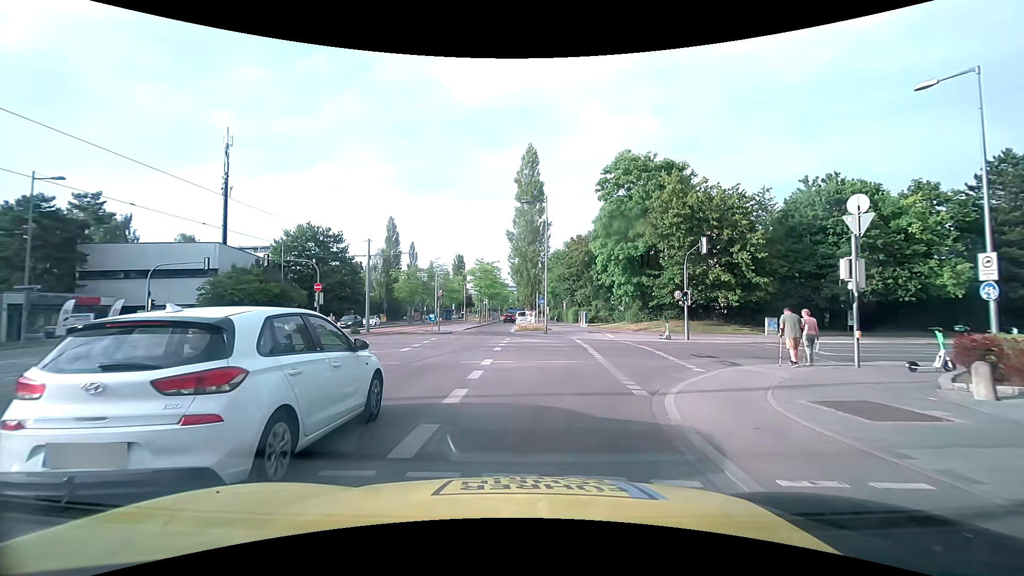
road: secondary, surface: asphalt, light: Day
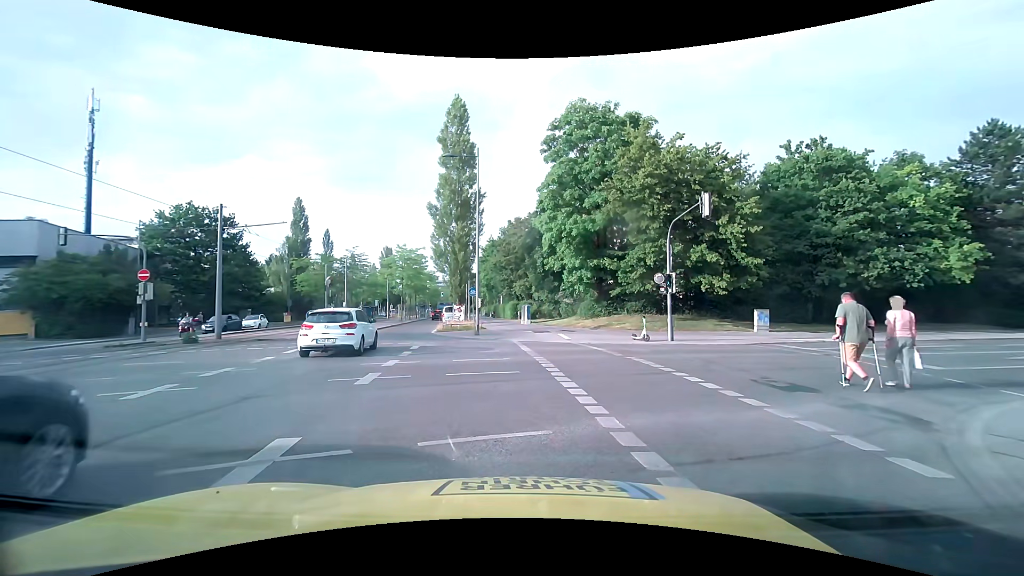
(+0.5, +9.8) m; +7°
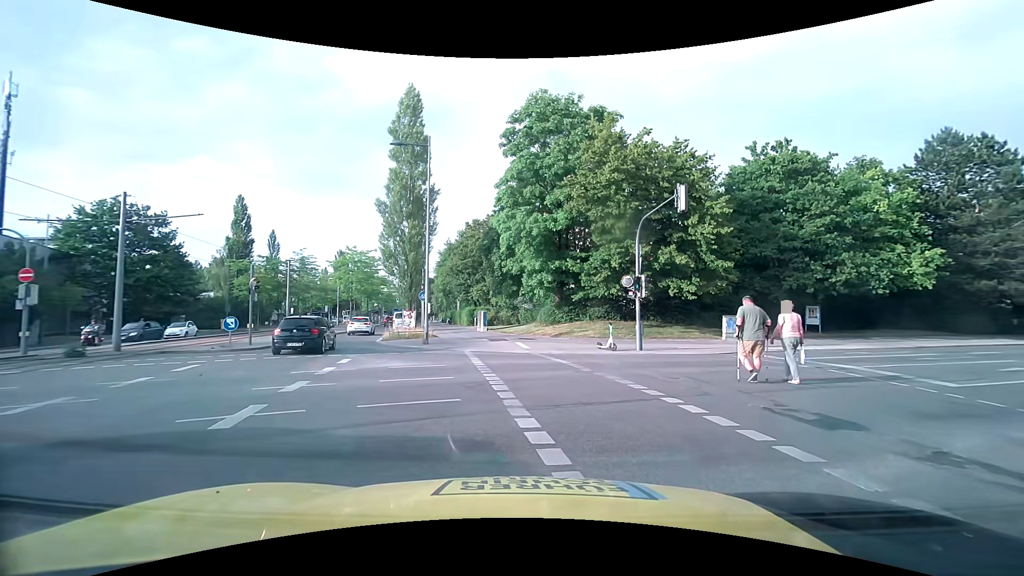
(0.0, +2.7) m; +4°
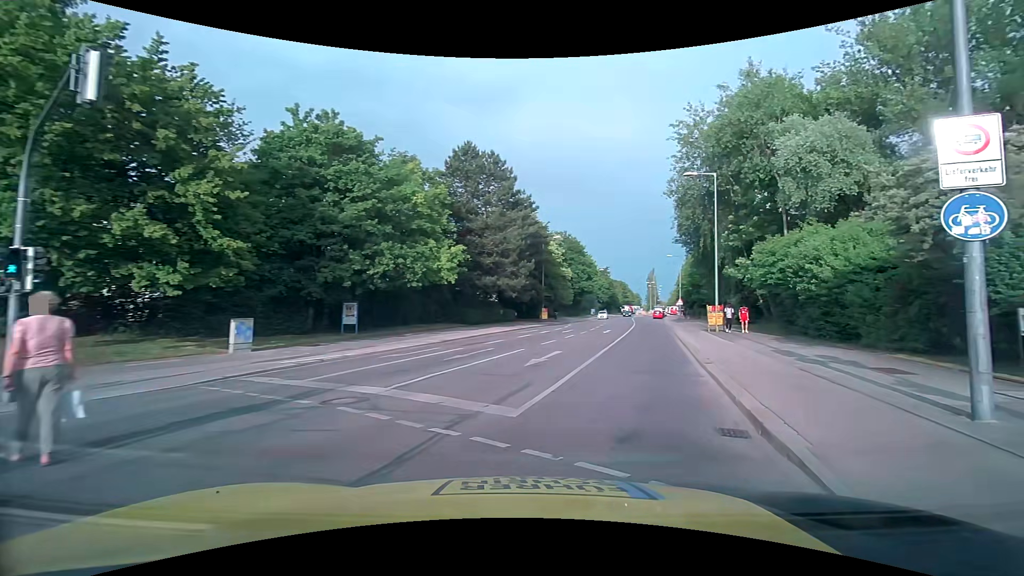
(+3.4, +7.8) m; +50°
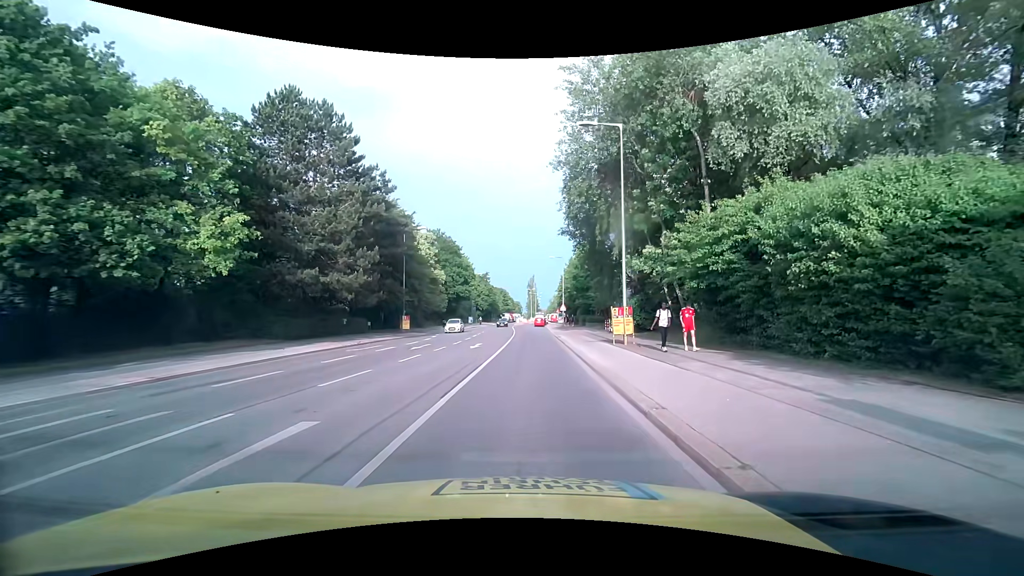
(+1.9, +11.4) m; +13°
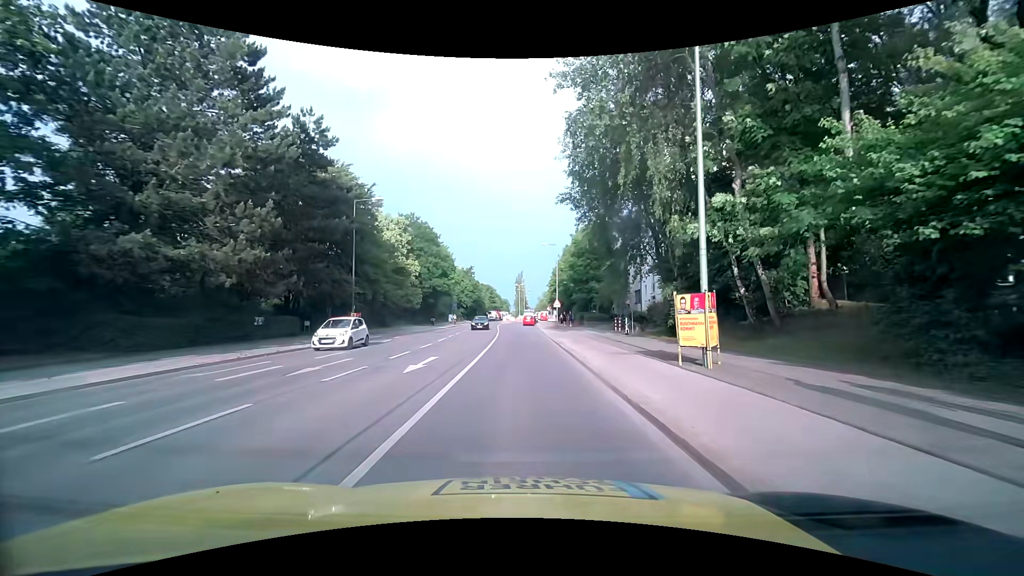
(0.0, +11.6) m; 0°
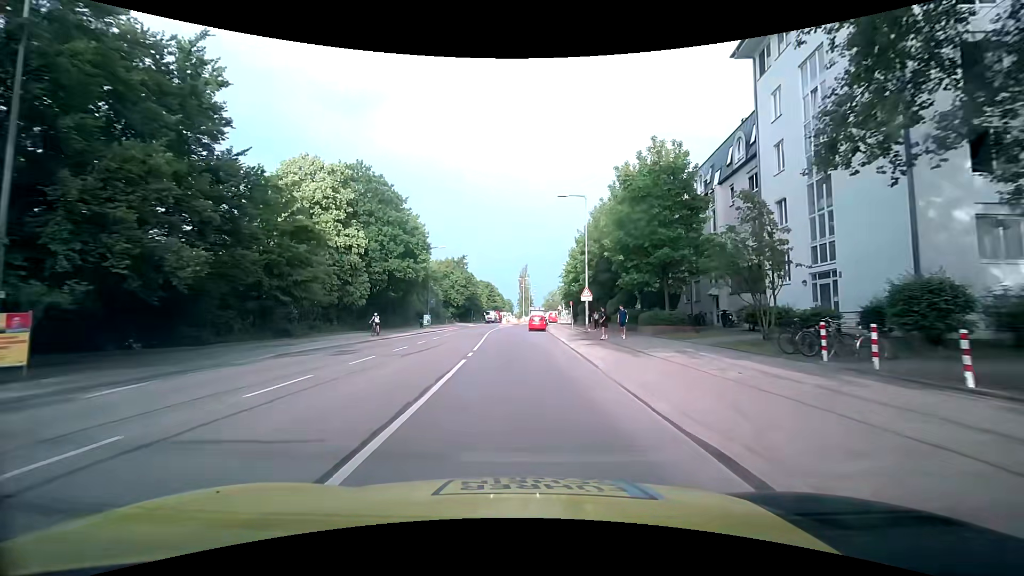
(+0.1, +26.4) m; 0°
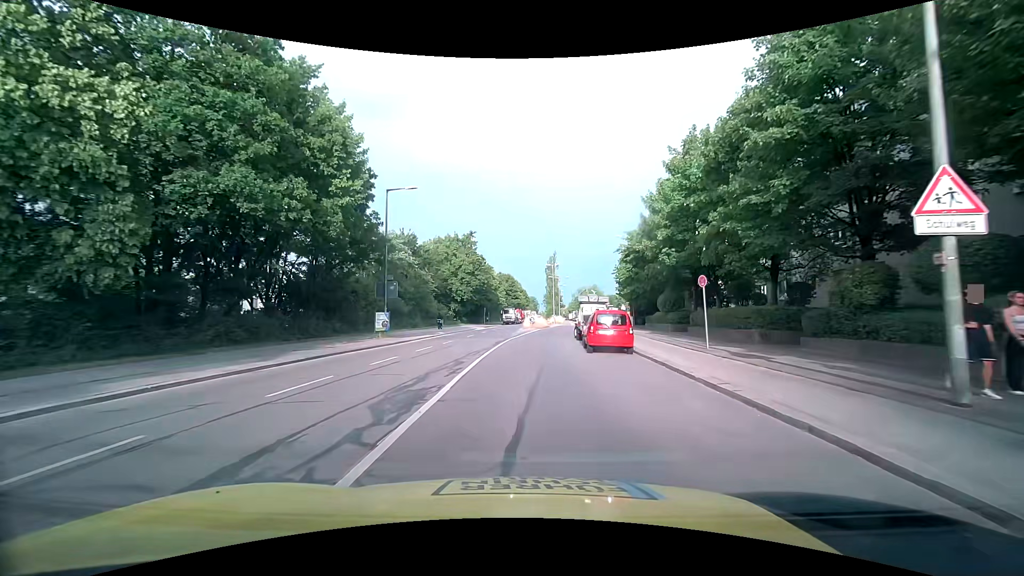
(-0.6, +30.1) m; -3°
(0, +10) (+1, +20) (+1, +30) (+2, +40) (+3, +50) (+5, +60) (+7, +70) (+8, +80) (+9, +89) (+10, +99) m
